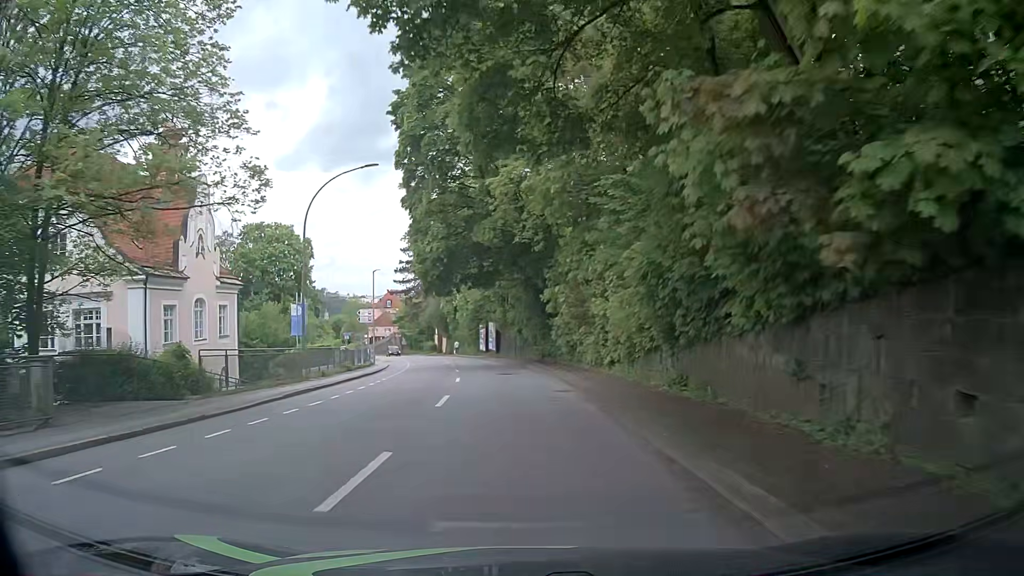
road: tertiary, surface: asphalt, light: Day
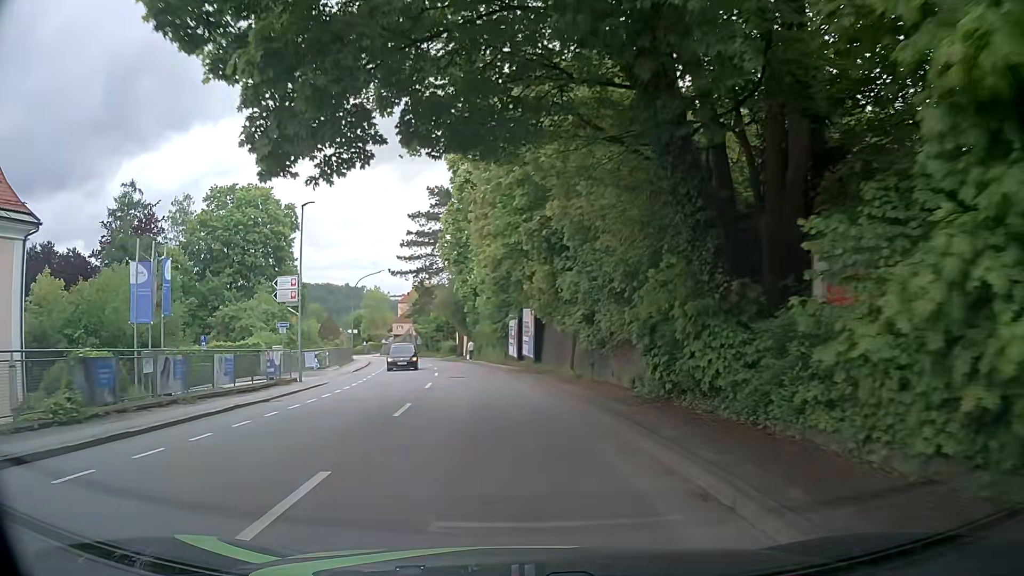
(-0.4, +28.1) m; -3°
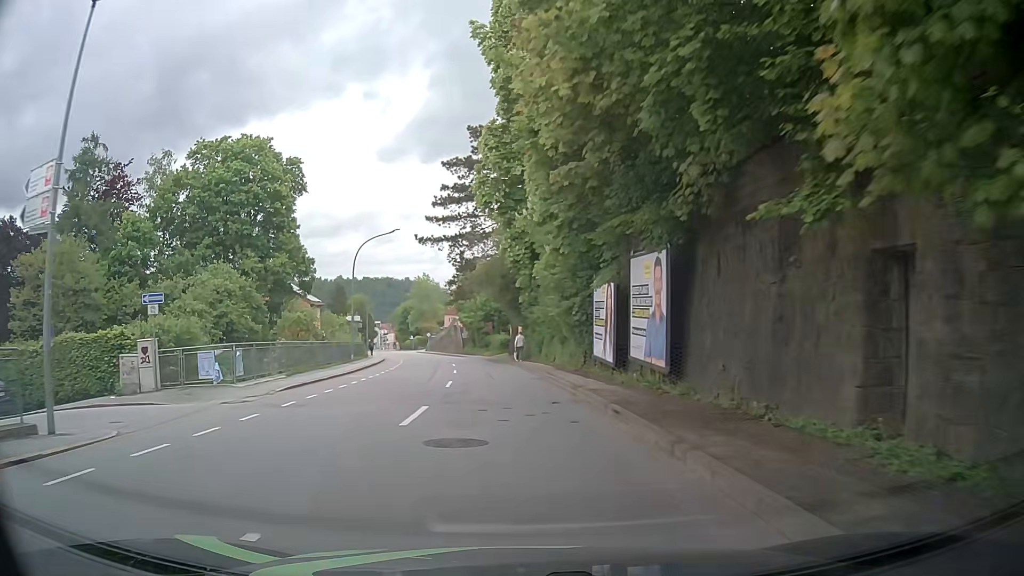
(-0.9, +20.8) m; -7°
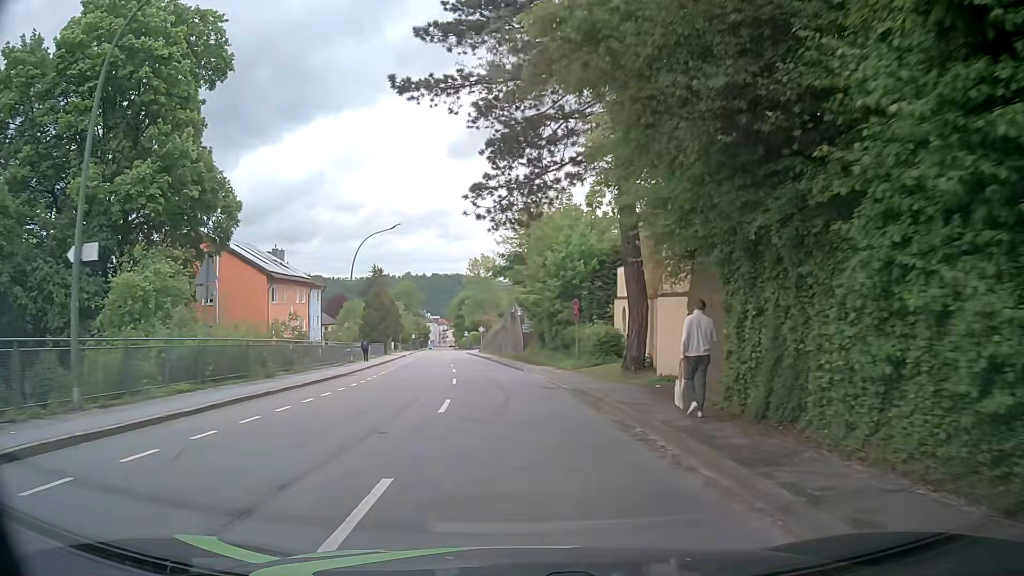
(-1.3, +34.1) m; -5°
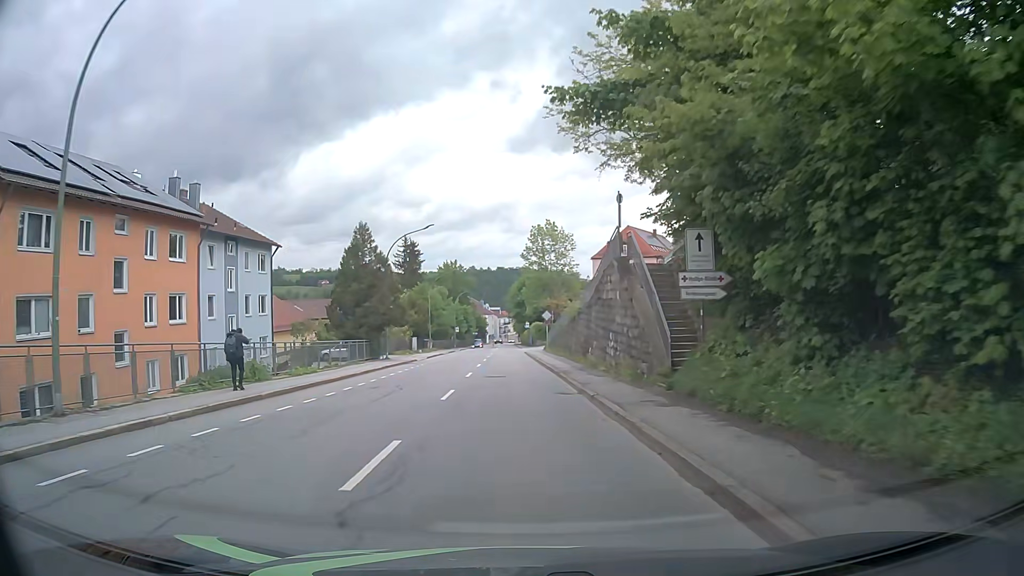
(-1.7, +33.8) m; -6°
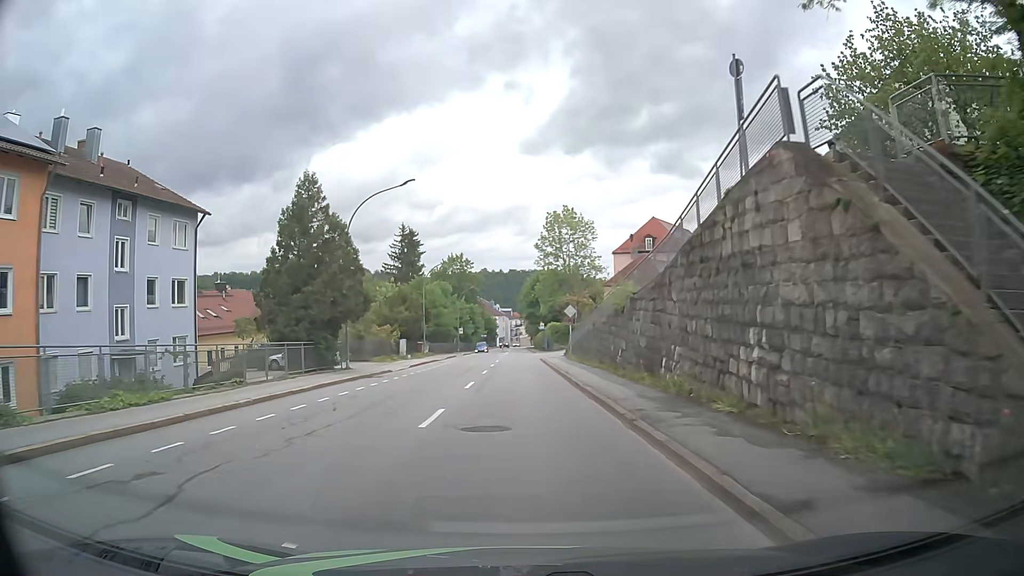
(-0.1, +13.6) m; 0°
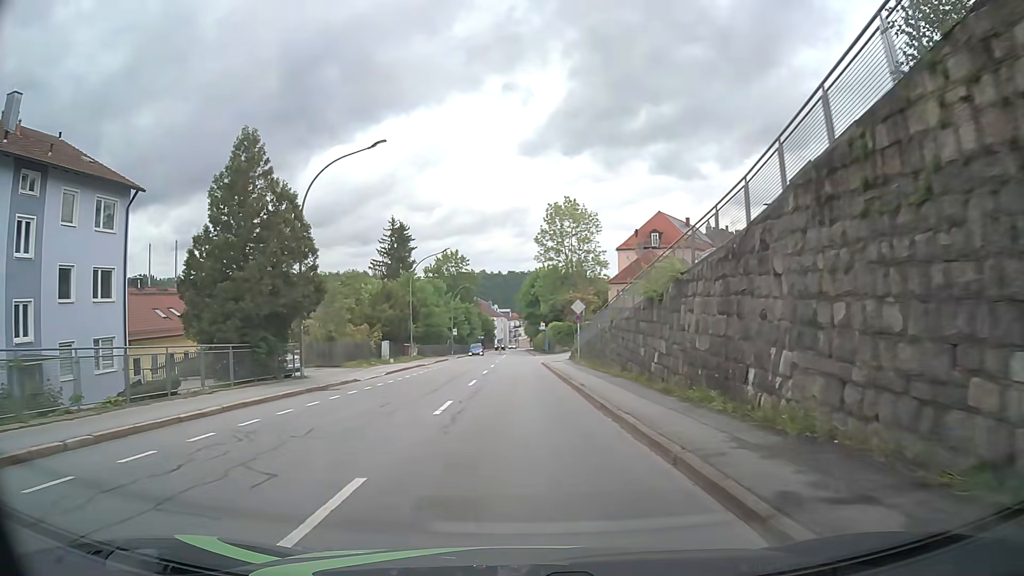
(0.0, +6.8) m; -1°
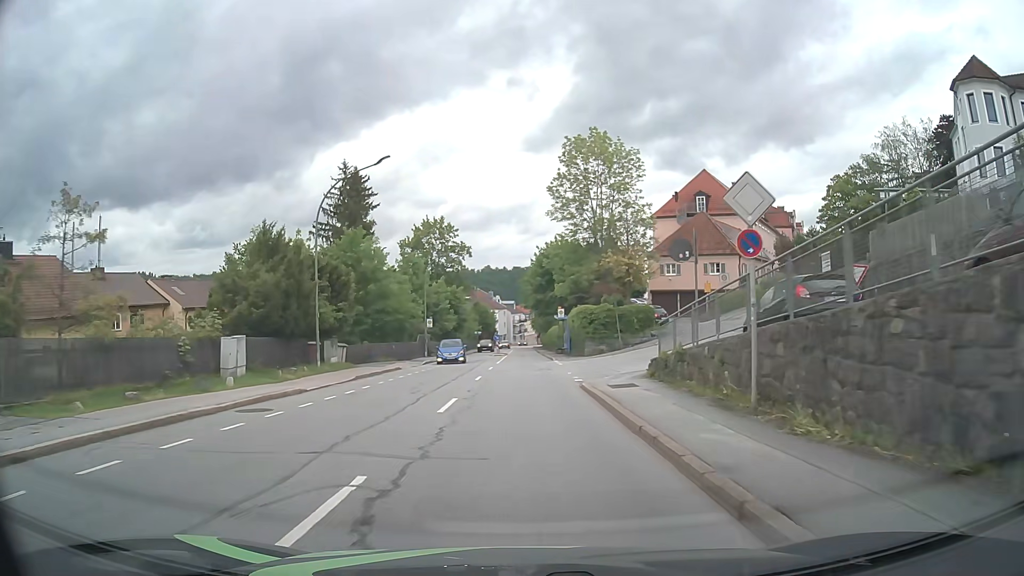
(+0.4, +27.0) m; +1°
(0, +10) (0, +20) (0, +30) (0, +40) (0, +50) (0, +60) (0, +70) (0, +80) (0, +90) (0, +100) m
